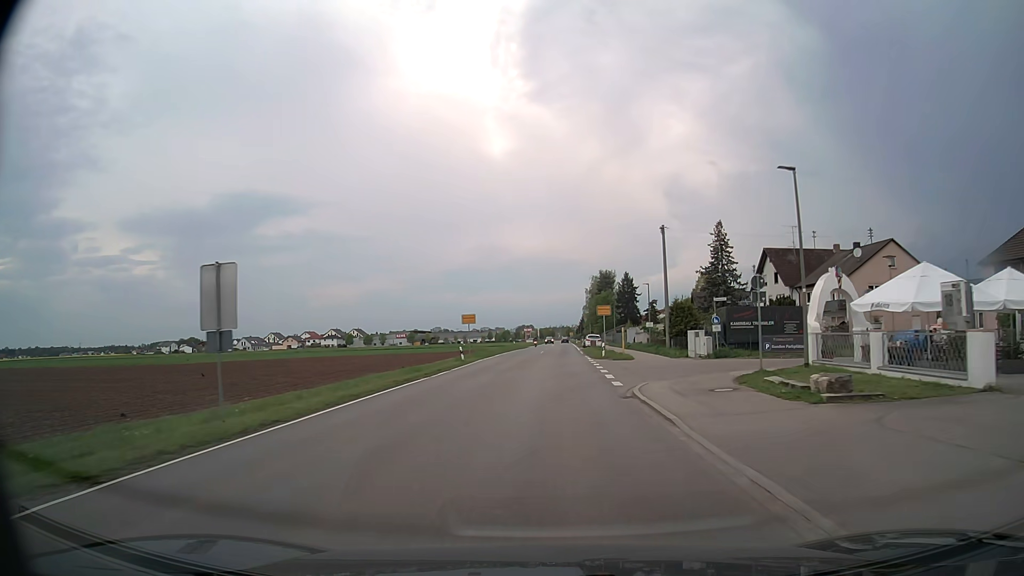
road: tertiary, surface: asphalt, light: Day
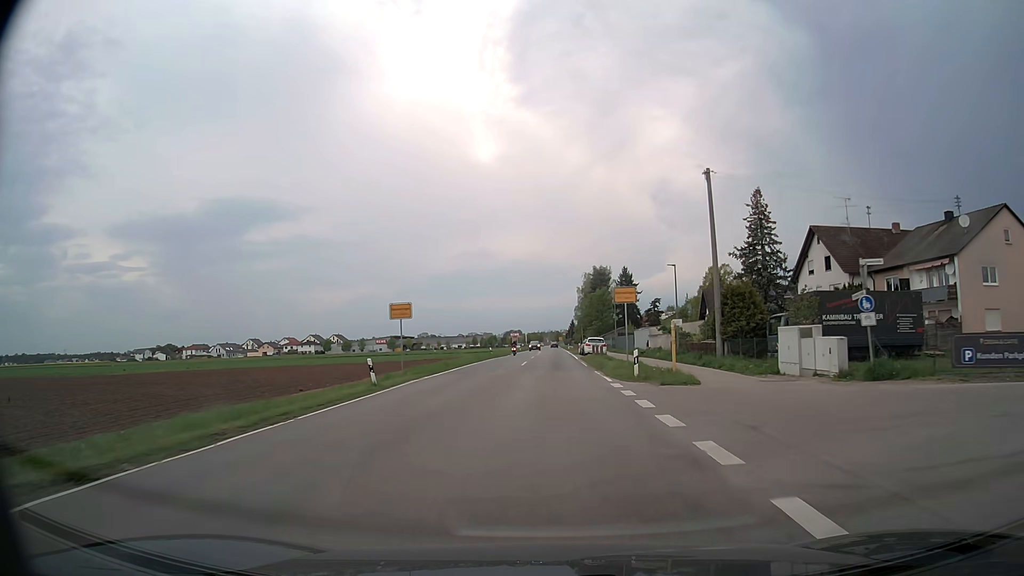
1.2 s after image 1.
(+0.2, +19.1) m; +1°
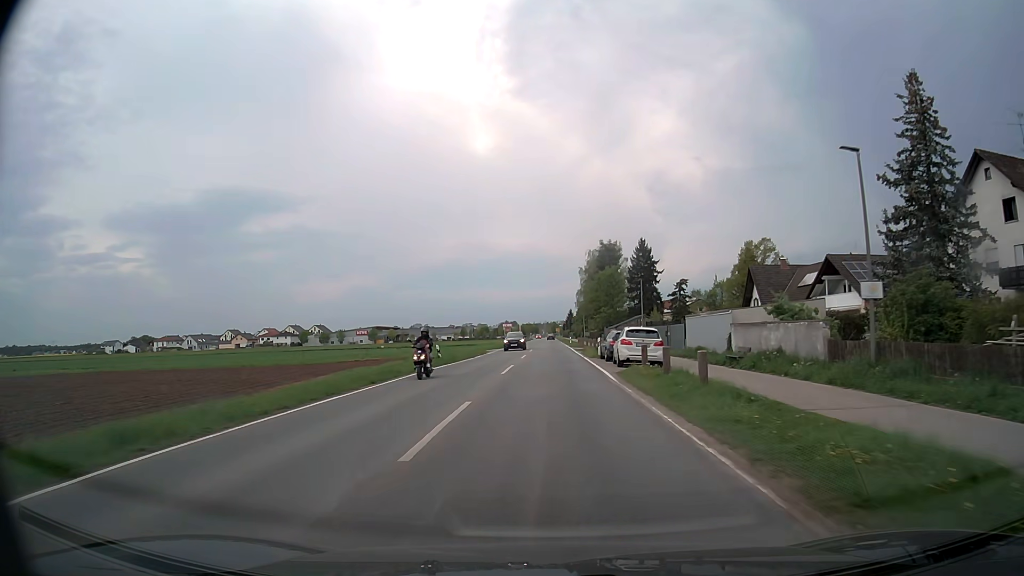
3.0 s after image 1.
(+0.1, +28.7) m; +1°
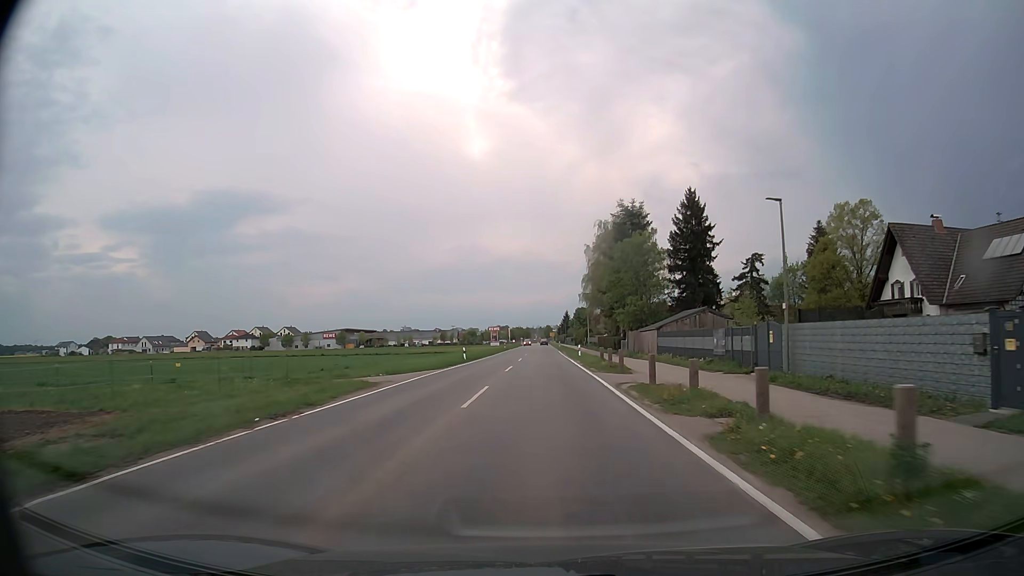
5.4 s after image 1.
(0.0, +38.8) m; 0°
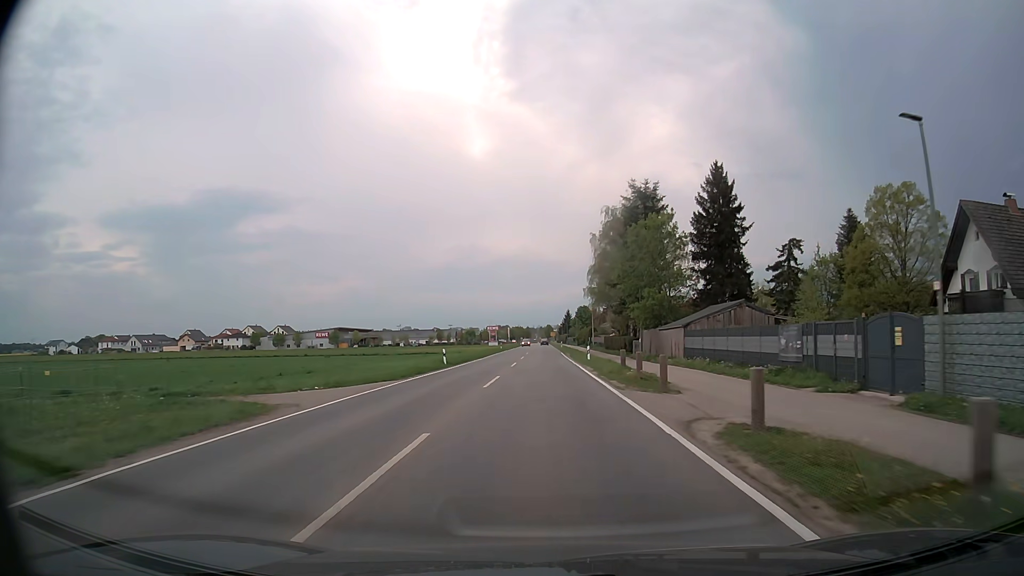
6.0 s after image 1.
(0.0, +9.9) m; 0°
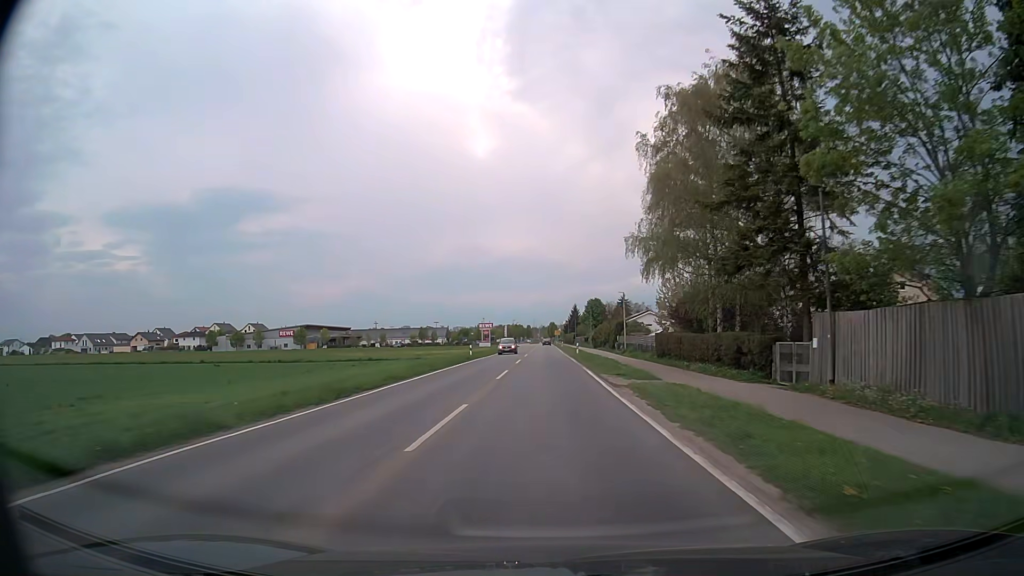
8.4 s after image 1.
(-0.1, +40.7) m; 0°
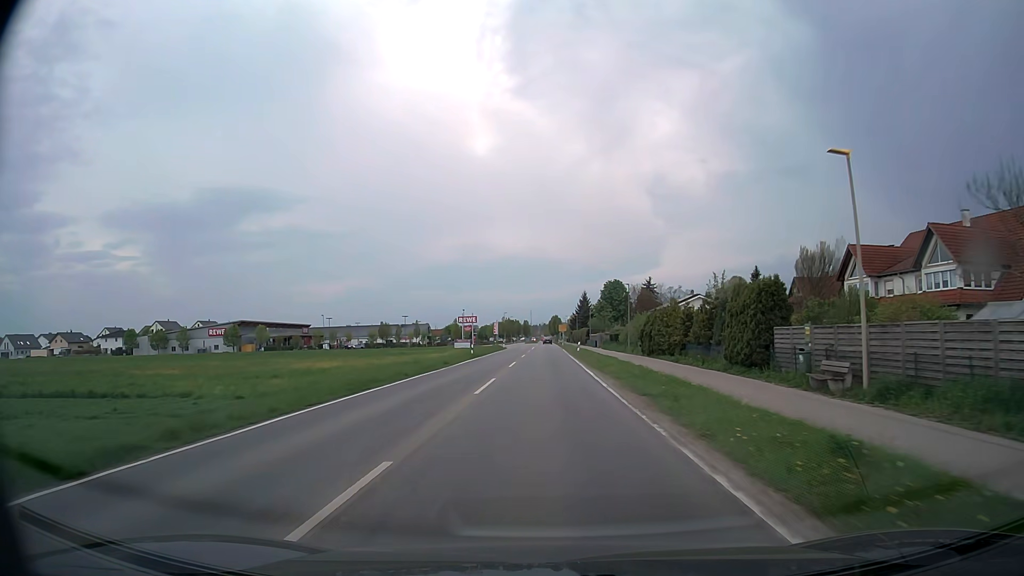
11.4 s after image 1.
(0.0, +52.0) m; 0°
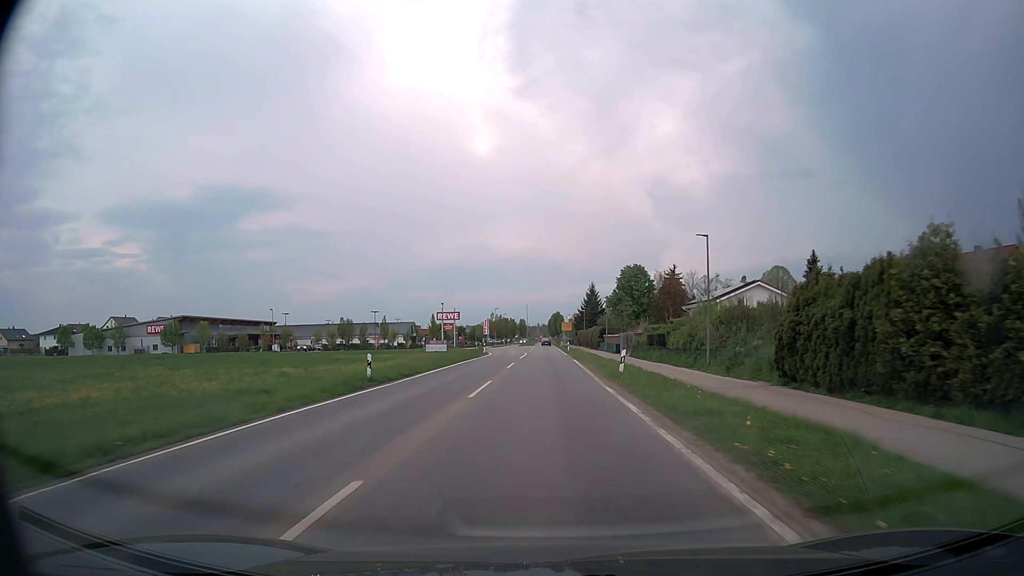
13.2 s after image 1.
(+0.1, +31.1) m; 0°
(0, +10) (0, +20) (0, +30) (0, +40) (0, +50) (0, +60) (0, +70) (0, +80) (0, +90) (0, +100) m
